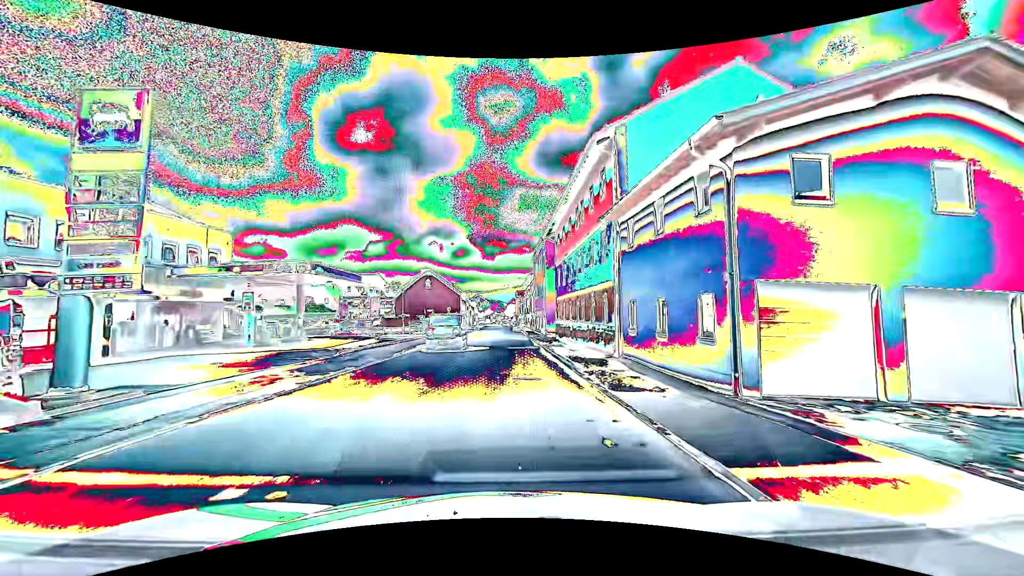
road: tertiary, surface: asphalt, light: Day
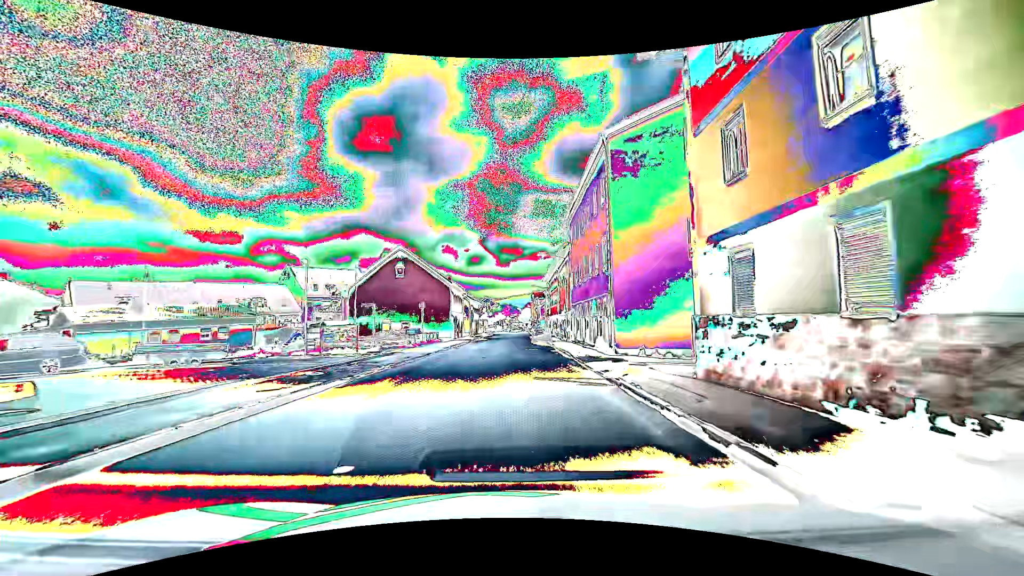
(-0.2, +30.2) m; -1°
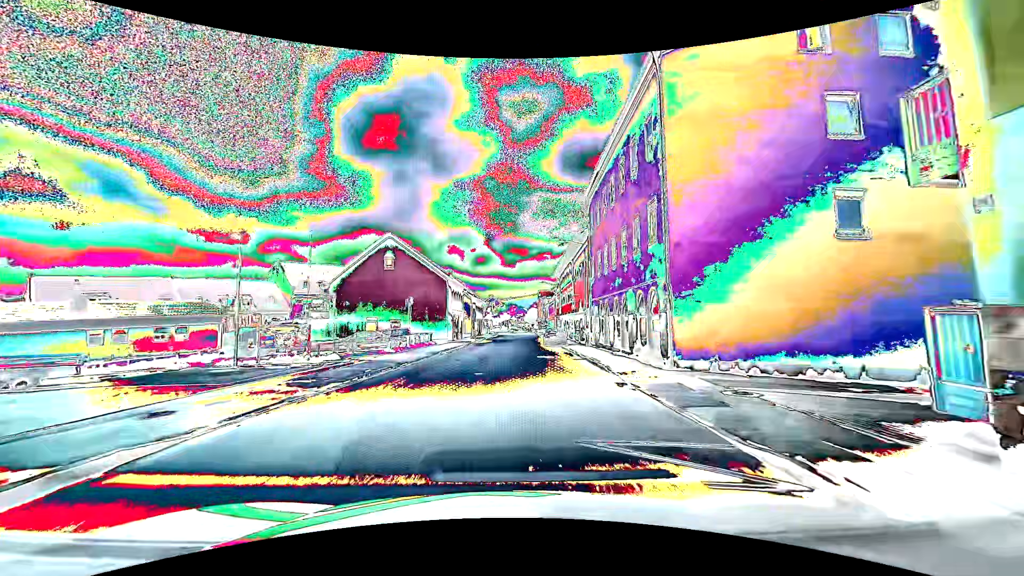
(-0.1, +7.5) m; -1°
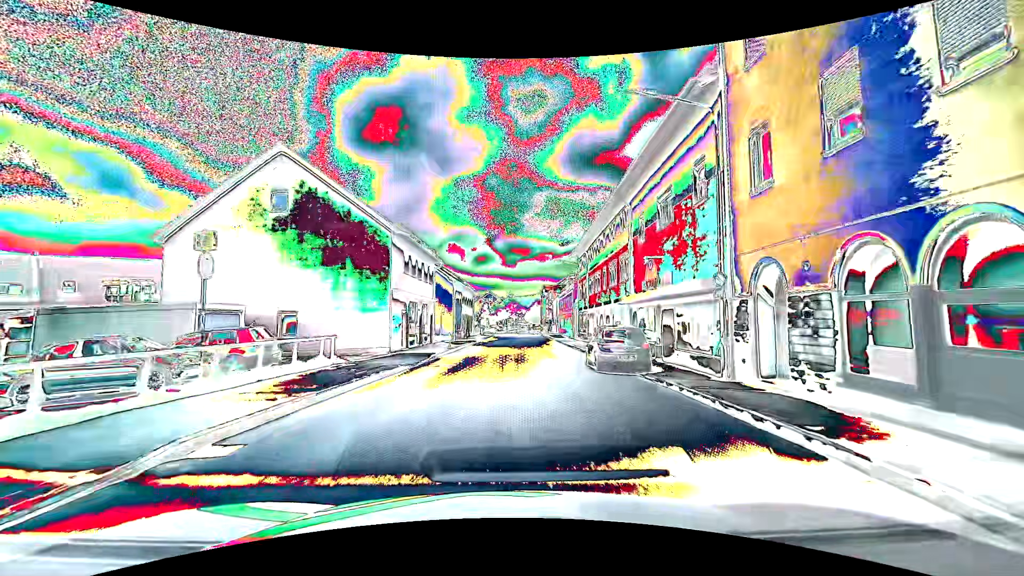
(-0.1, +22.6) m; 0°
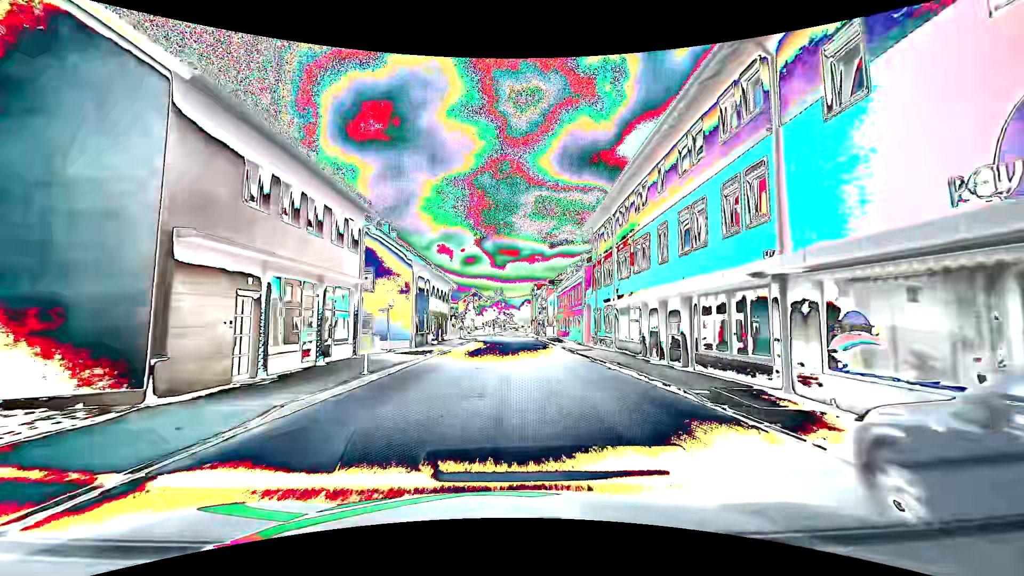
(+0.2, +15.1) m; +2°
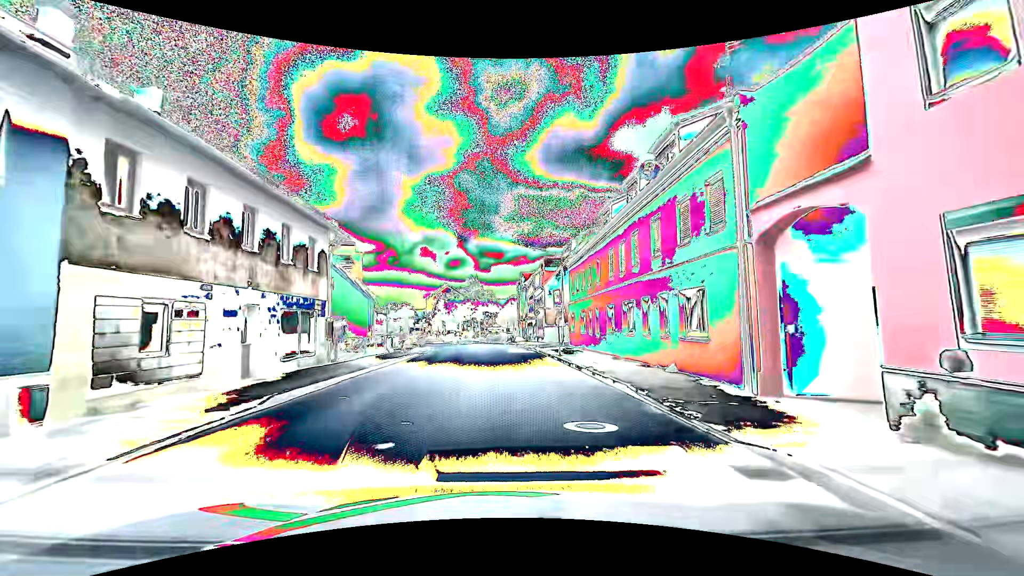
(+0.9, +30.4) m; +2°
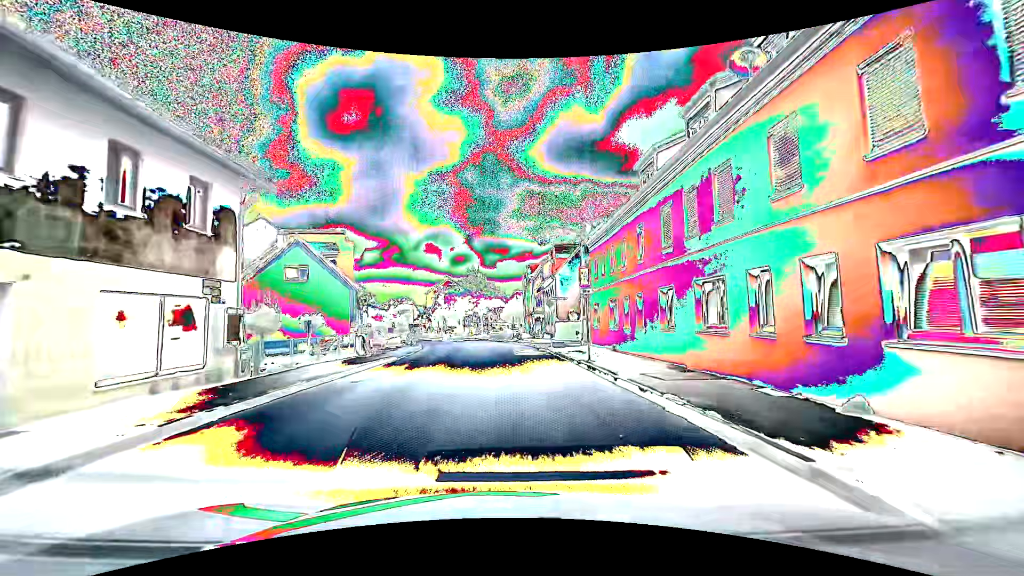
(0.0, +7.6) m; -1°
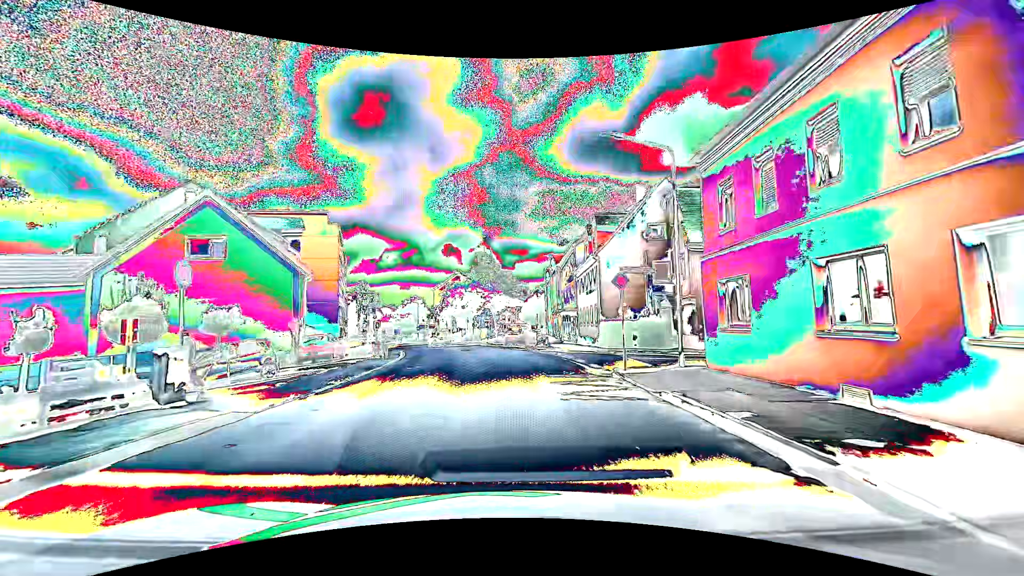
(-0.2, +15.2) m; -2°
(0, +10) (-1, +20) (-2, +30) (-3, +40) (-6, +49) (-9, +59) (-12, +69) (-15, +78) (-19, +87) (-22, +97) m
